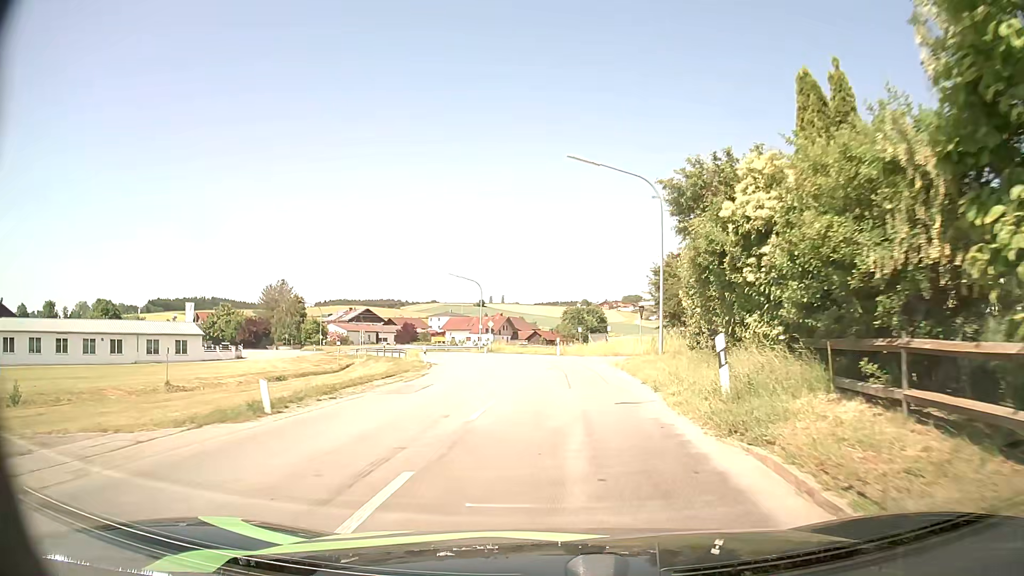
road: secondary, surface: asphalt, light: Day
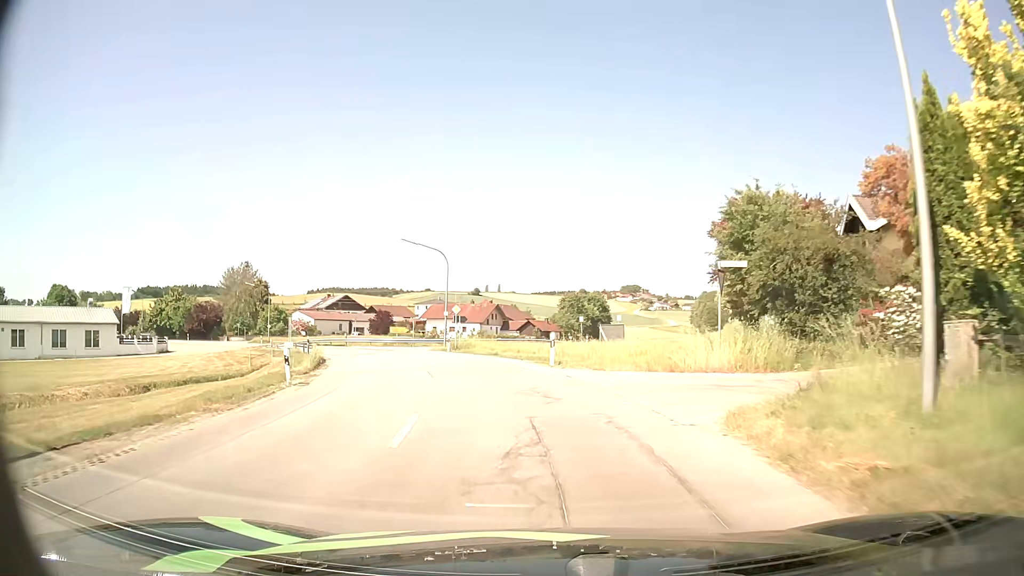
(+0.5, +19.0) m; +2°
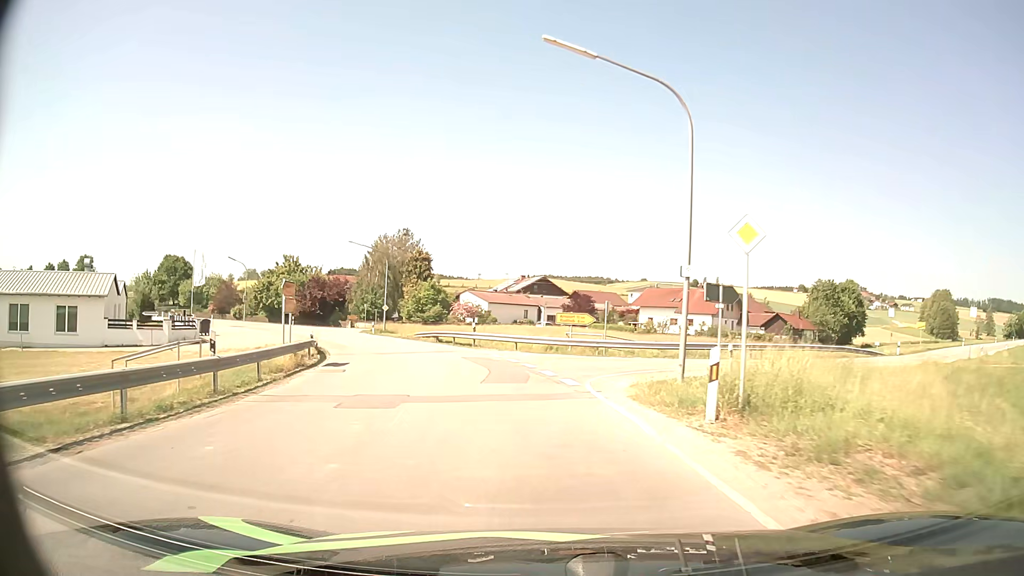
(-5.3, +32.5) m; -19°
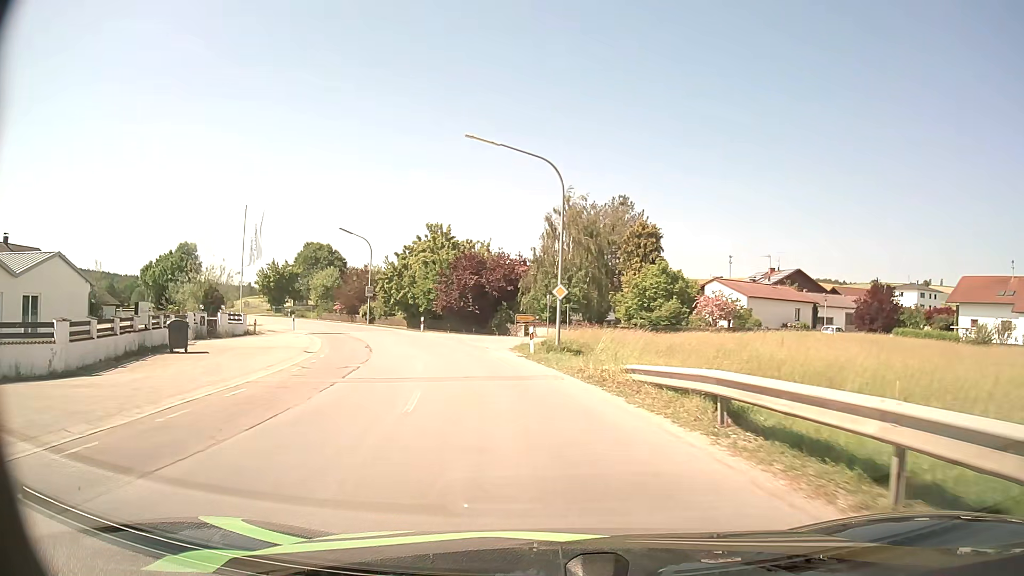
(-5.7, +33.0) m; -19°
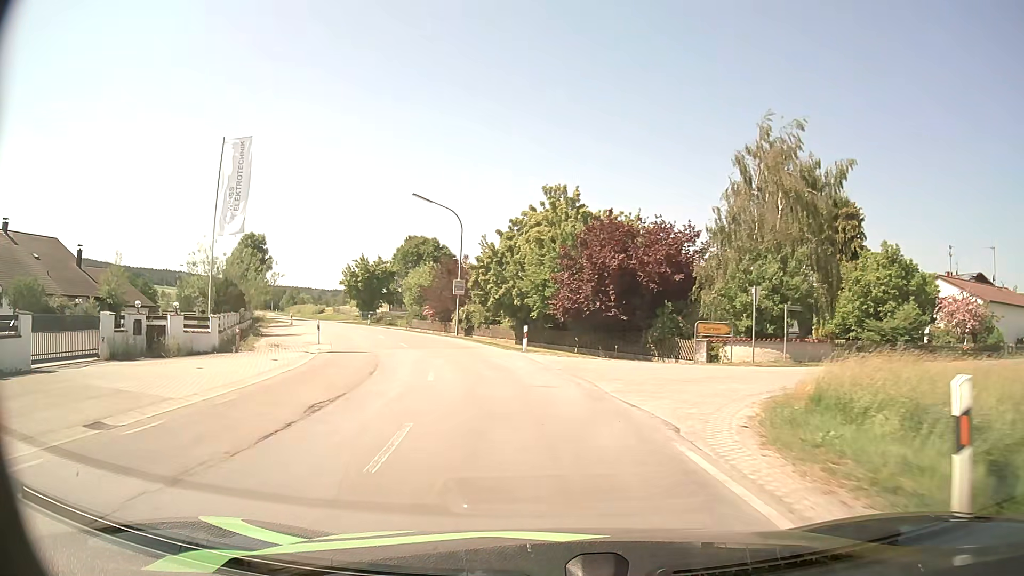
(-2.1, +20.2) m; -12°
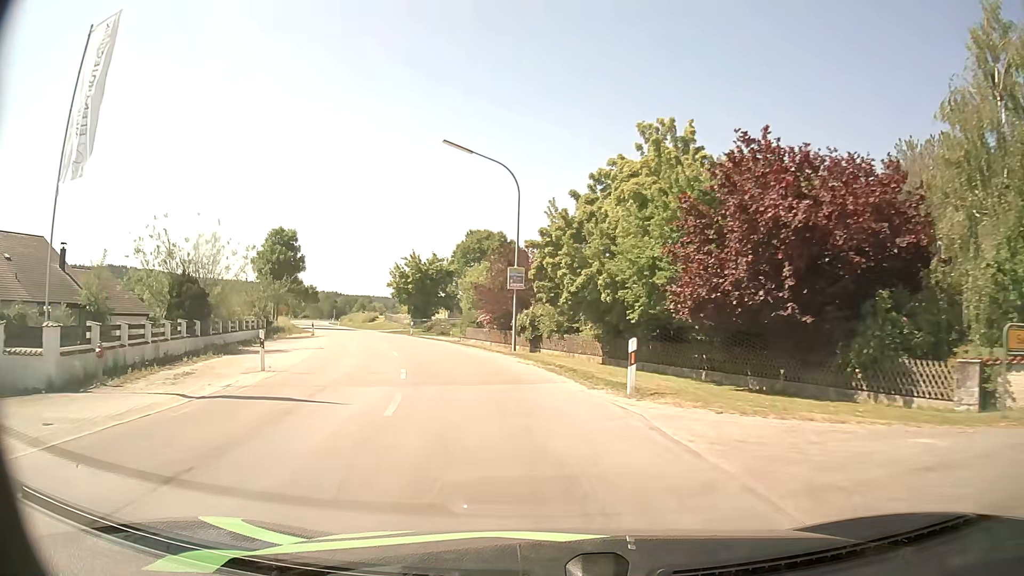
(-0.7, +13.9) m; -6°
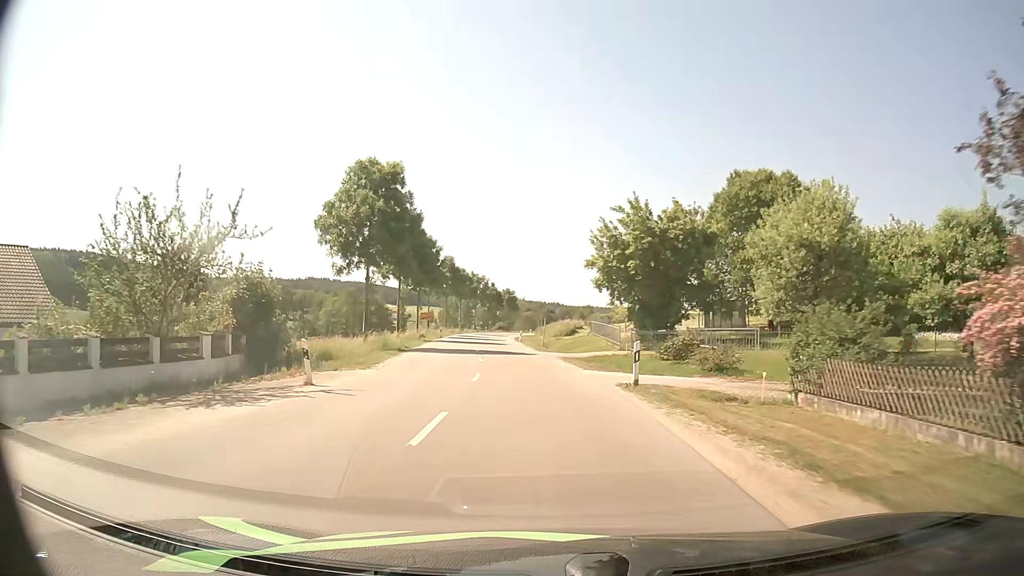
(-6.8, +35.1) m; -20°
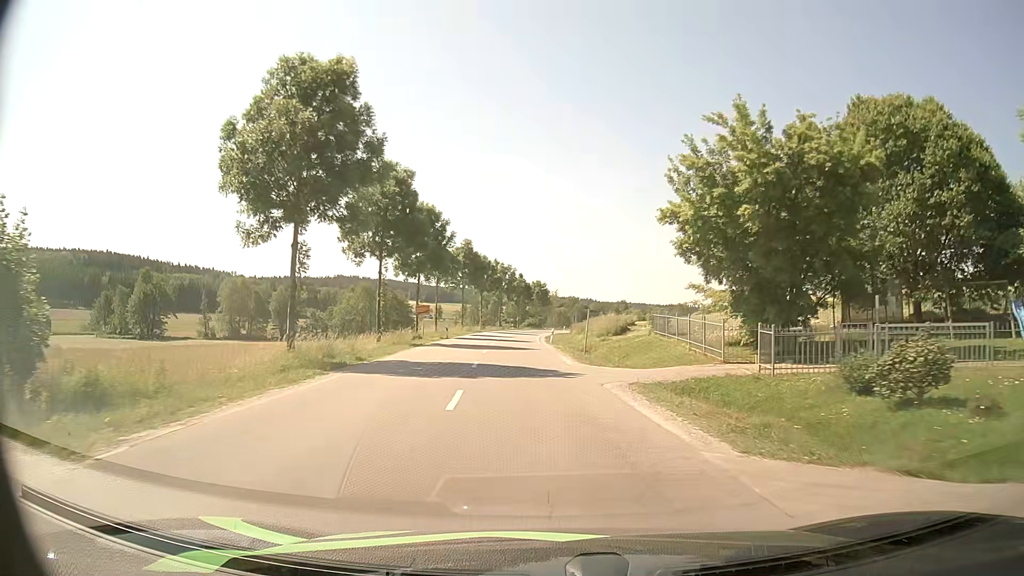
(-0.5, +15.4) m; -3°
(0, +10) (0, +20) (-1, +30) (-2, +40) (-2, +50) (-2, +60) (-2, +70) (-2, +80) (-1, +90) (0, +100) m
